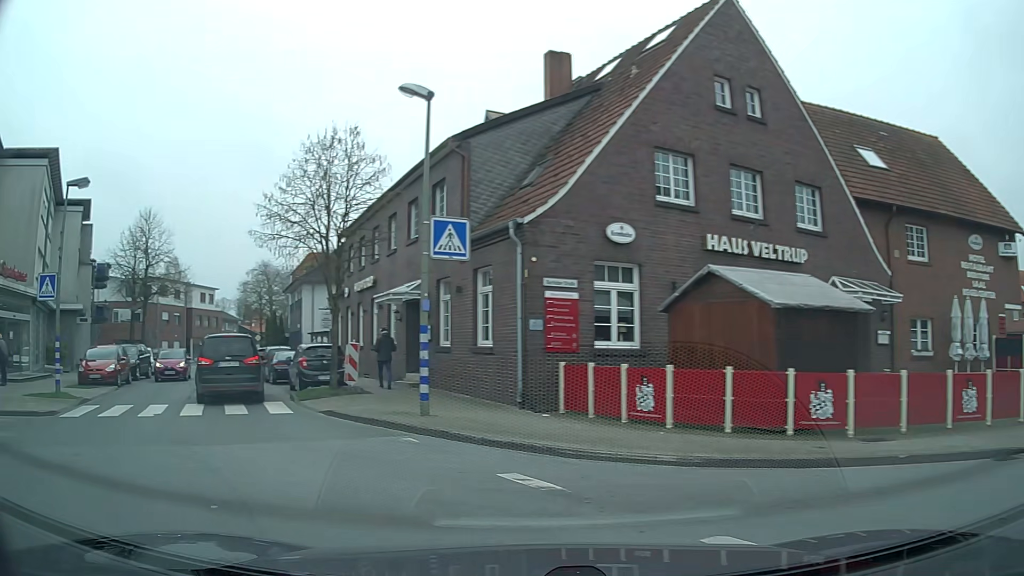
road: residential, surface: paving_stones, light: Day
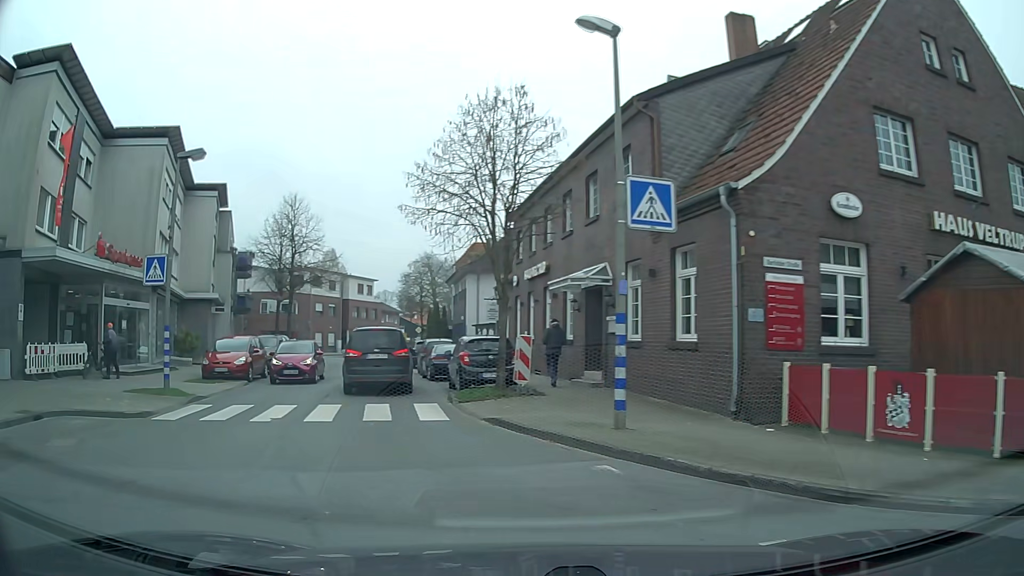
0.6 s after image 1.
(-0.5, +2.8) m; -16°
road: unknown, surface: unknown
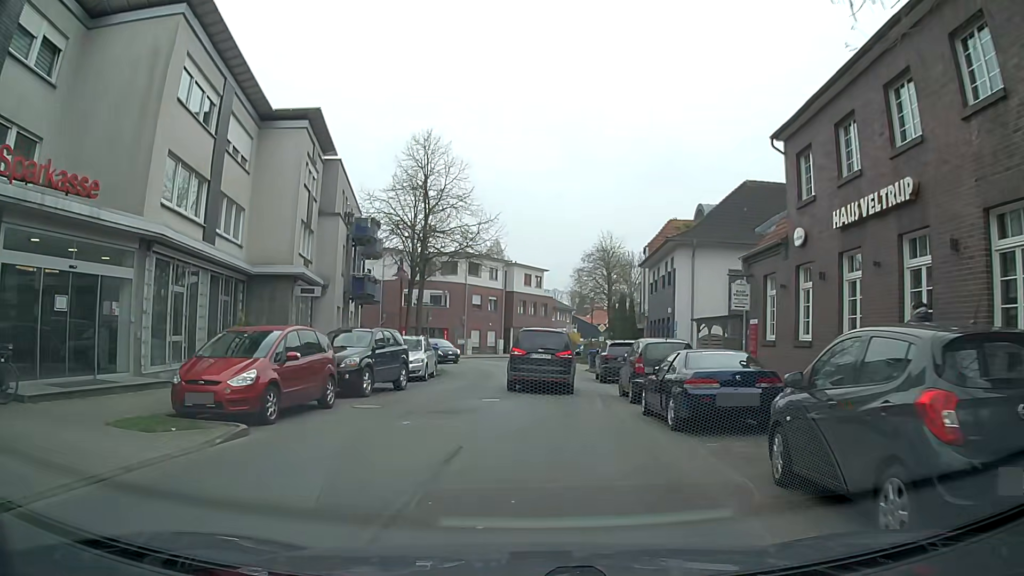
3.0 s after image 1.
(-2.5, +13.3) m; -13°
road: secondary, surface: asphalt
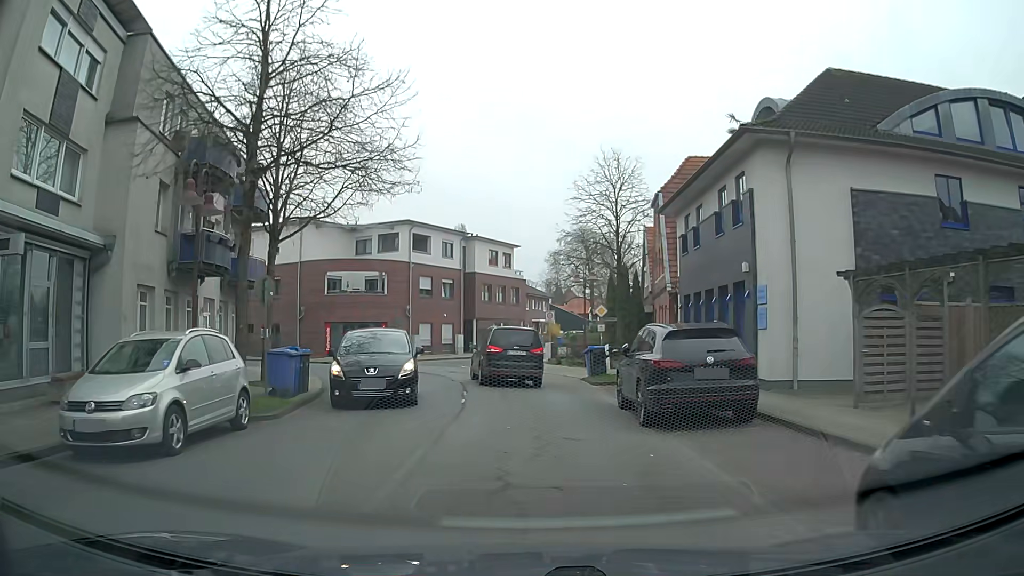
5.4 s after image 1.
(+0.6, +15.8) m; +2°
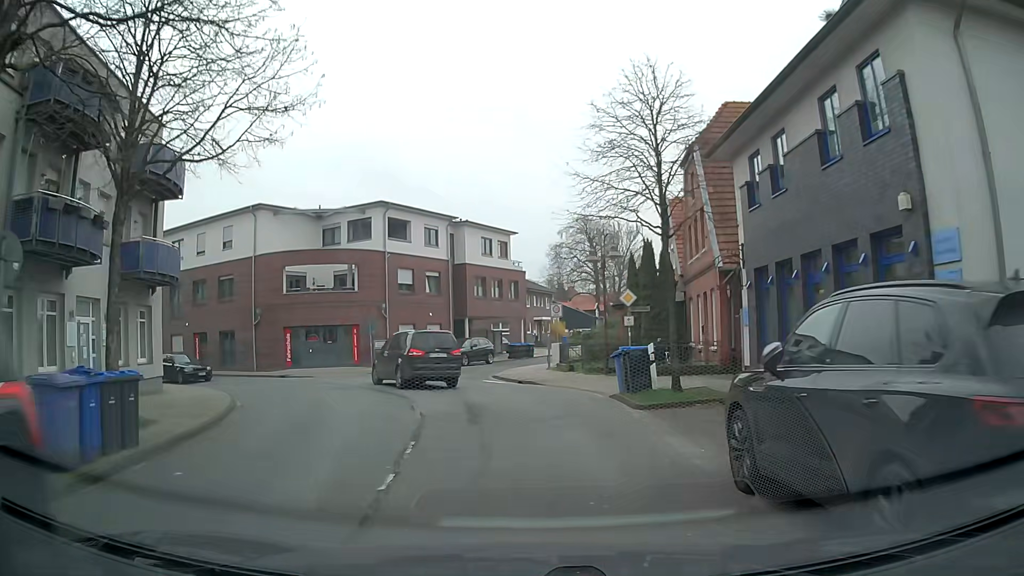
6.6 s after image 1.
(+0.1, +8.2) m; 0°
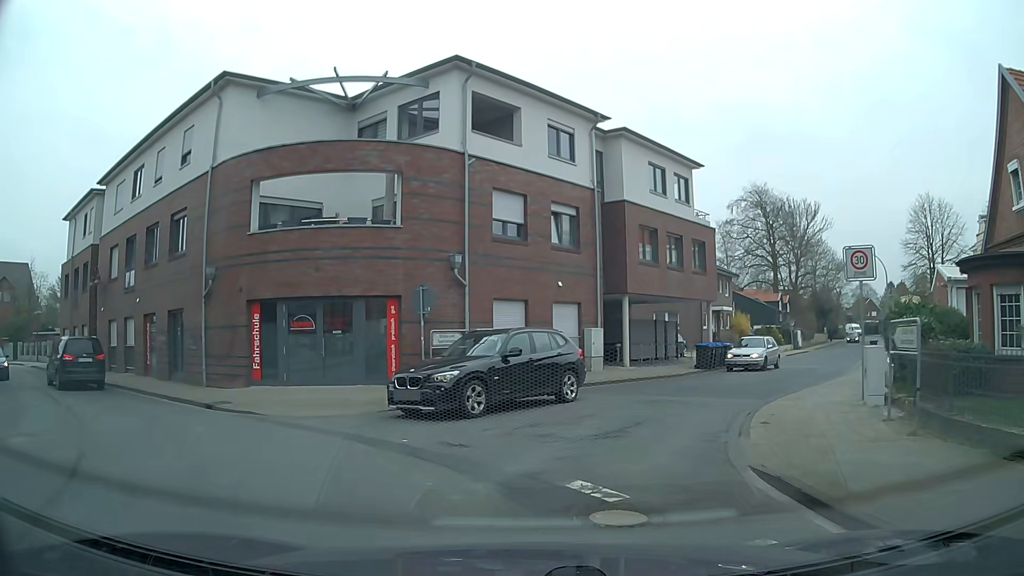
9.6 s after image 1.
(-1.9, +20.4) m; -11°
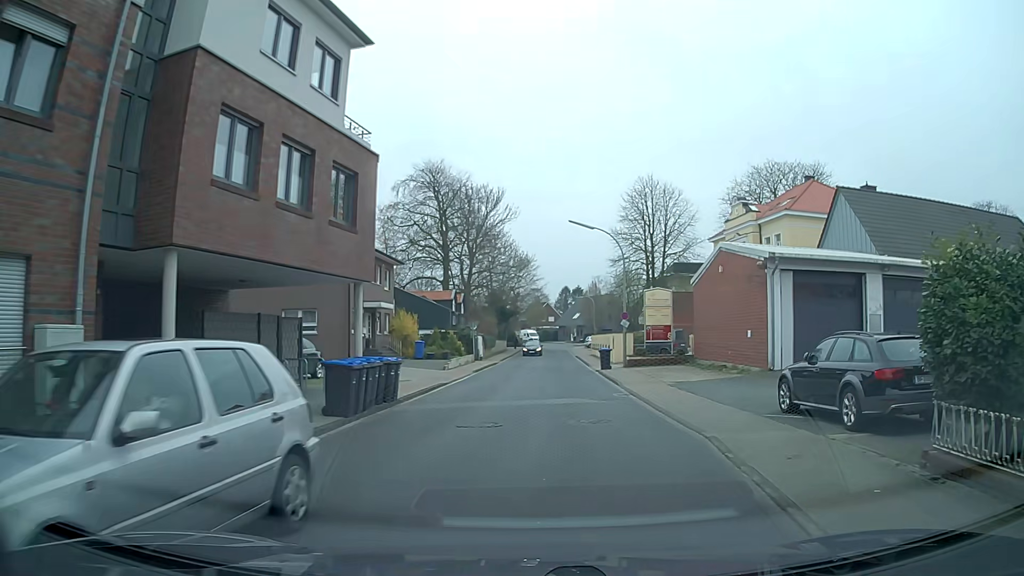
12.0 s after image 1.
(+3.2, +15.0) m; +29°
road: residential
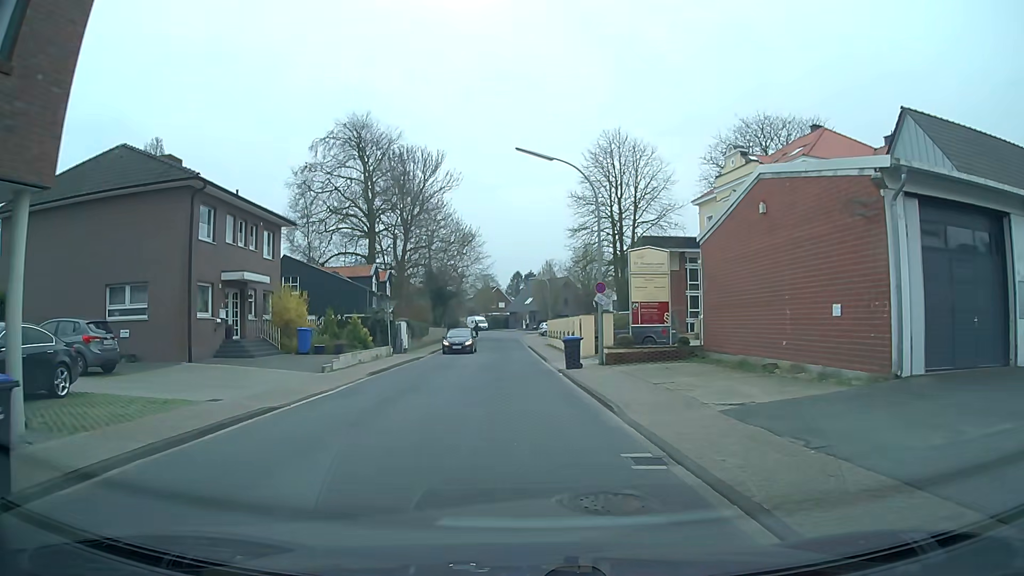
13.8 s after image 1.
(+0.8, +12.3) m; +3°
(0, +10) (0, +20) (0, +30) (-1, +40) (-1, +50) (-1, +60) (-1, +70) (-1, +80) (+1, +90) (+9, +96) m
